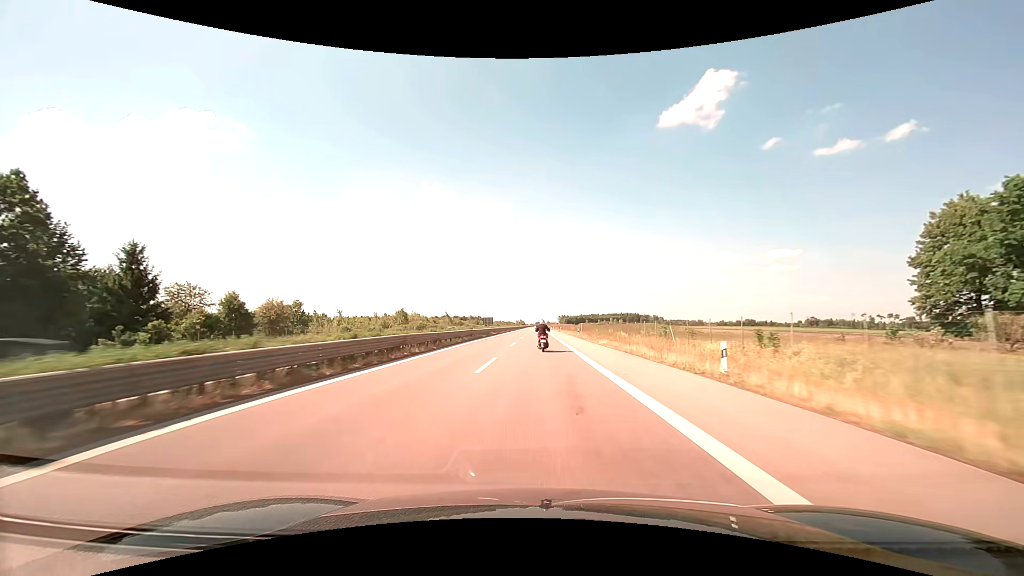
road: trunk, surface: asphalt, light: Day
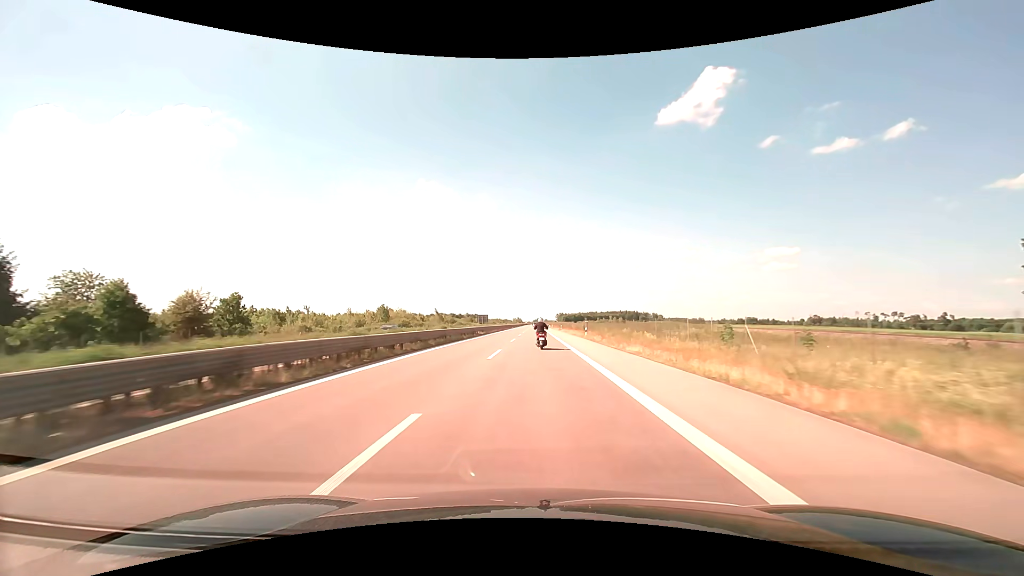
(0.0, +13.1) m; 0°
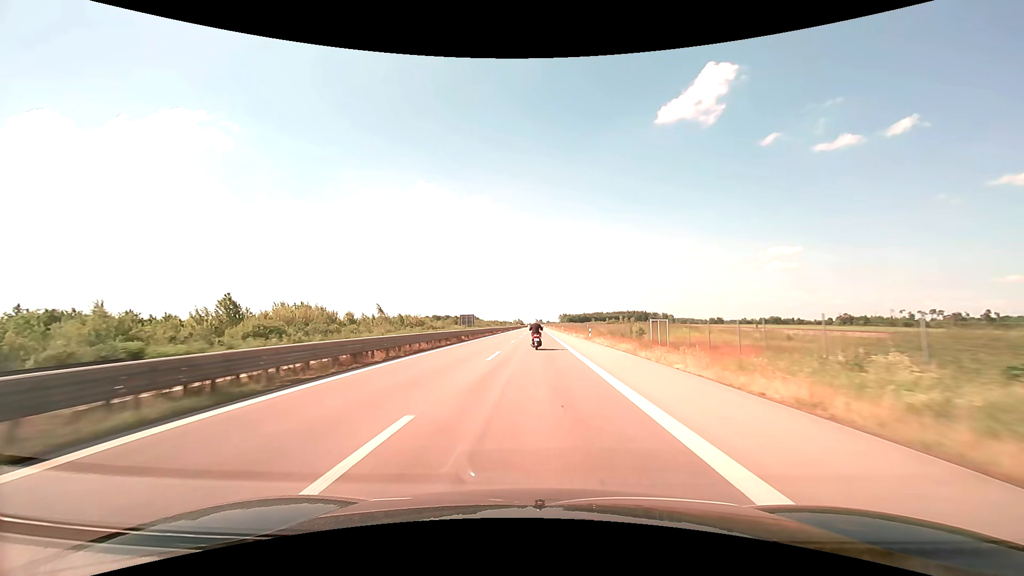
(0.0, +52.4) m; 0°
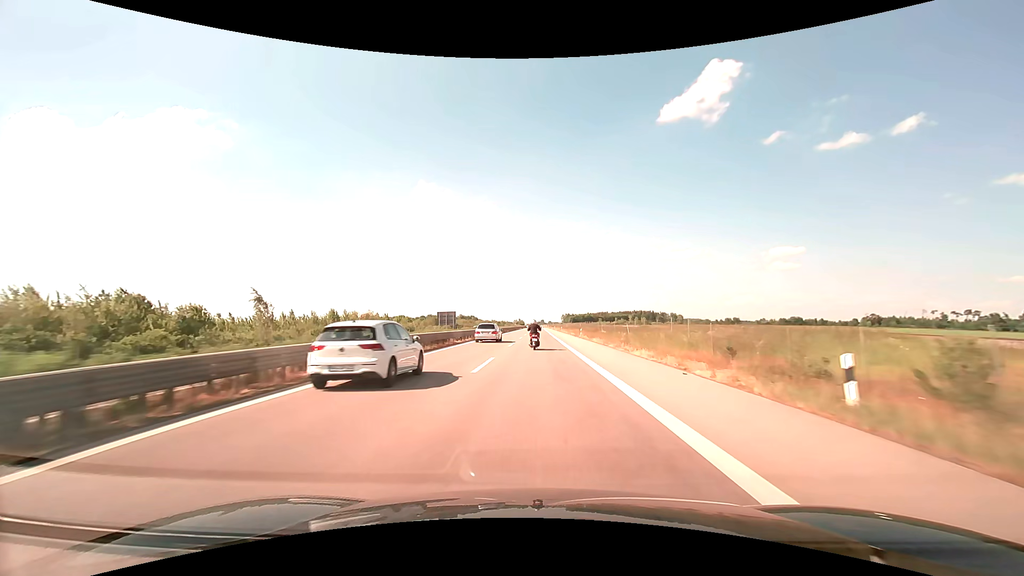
(-0.1, +39.4) m; 0°
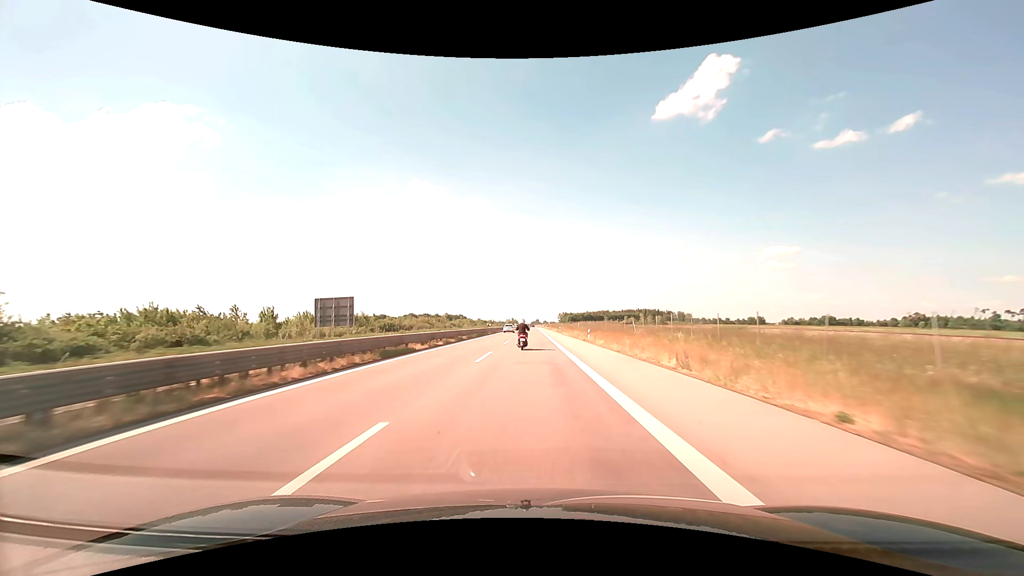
(+0.3, +66.0) m; +1°
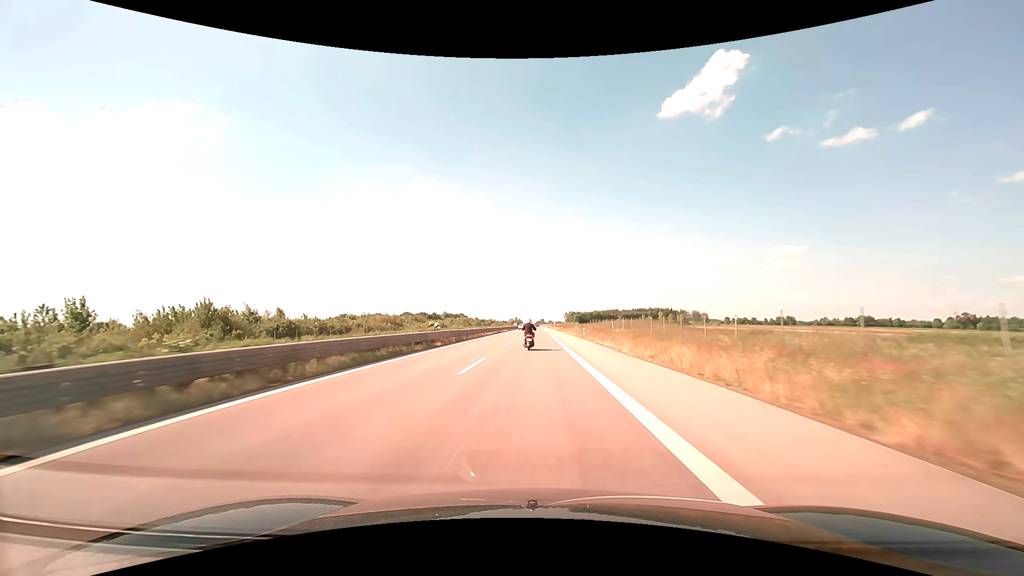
(-0.2, +39.5) m; -1°
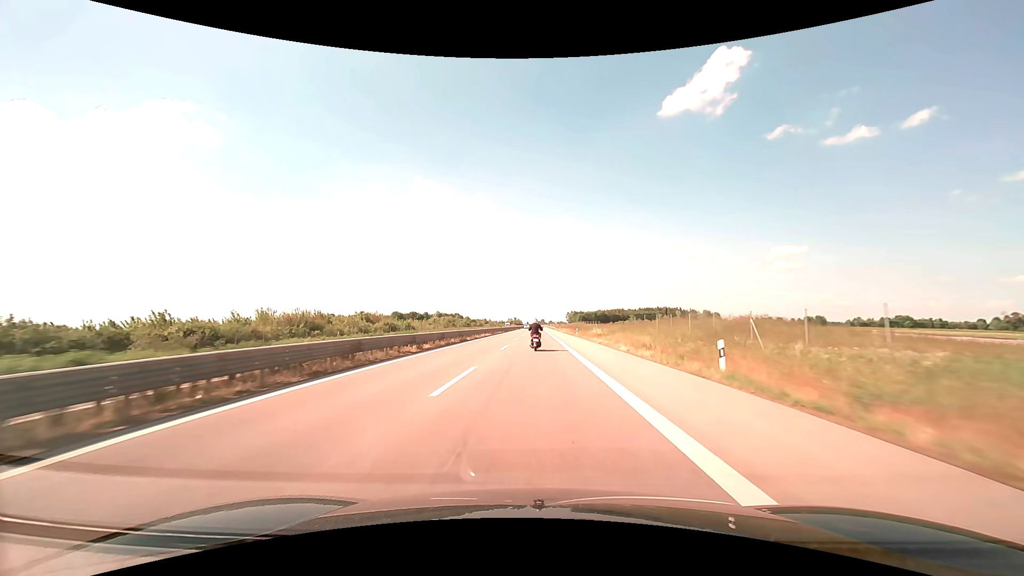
(0.0, +39.3) m; 0°
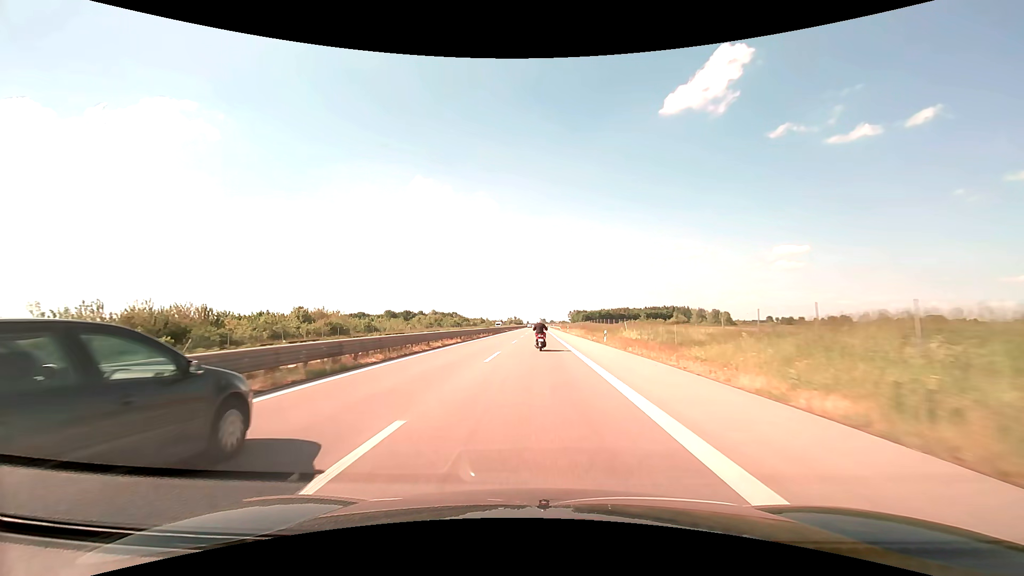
(0.0, +26.1) m; 0°
(0, +10) (0, +20) (0, +30) (0, +40) (0, +50) (0, +60) (0, +70) (0, +80) (0, +90) (0, +100) m
